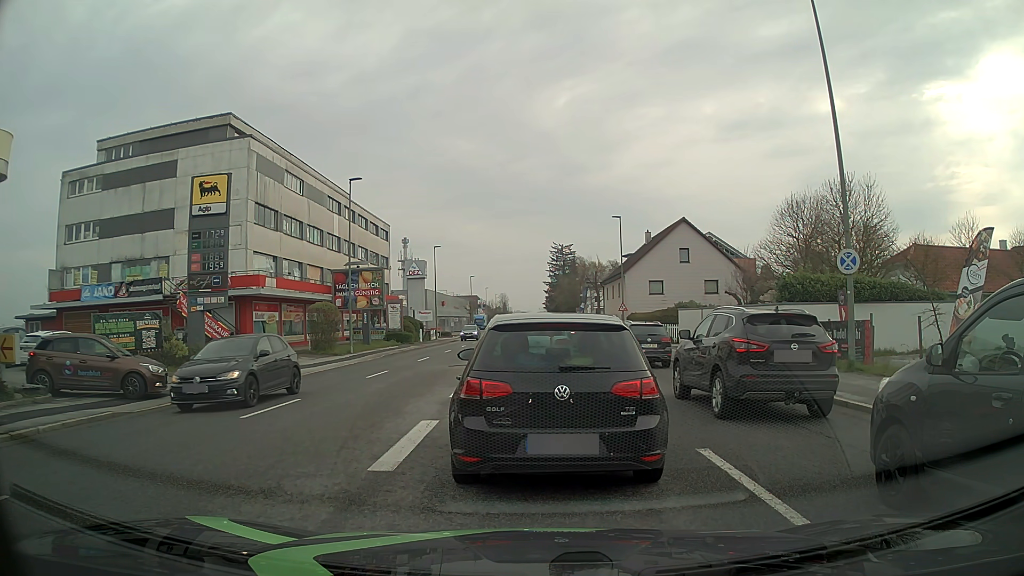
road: tertiary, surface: asphalt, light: Day
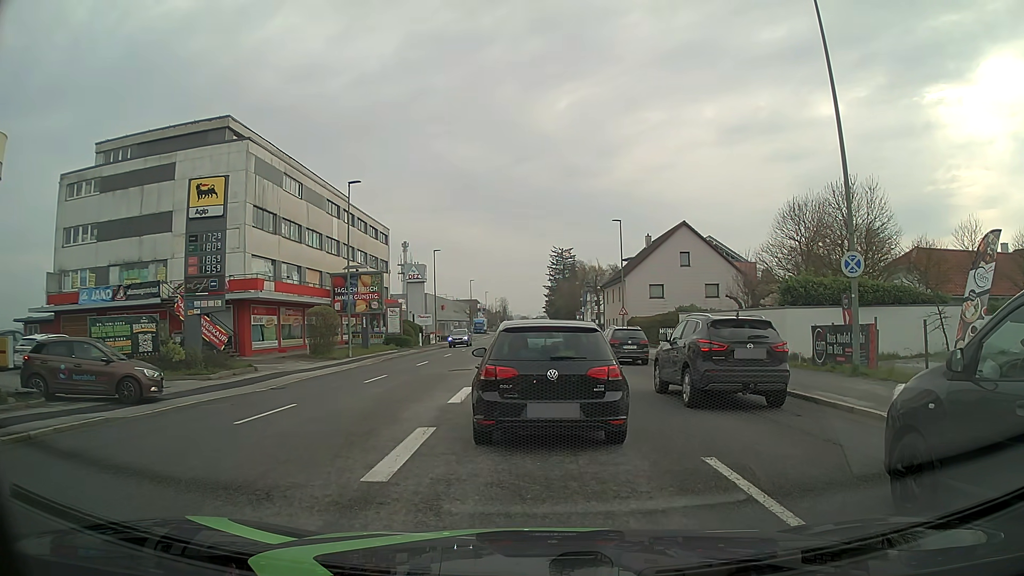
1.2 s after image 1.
(0.0, +0.3) m; 0°
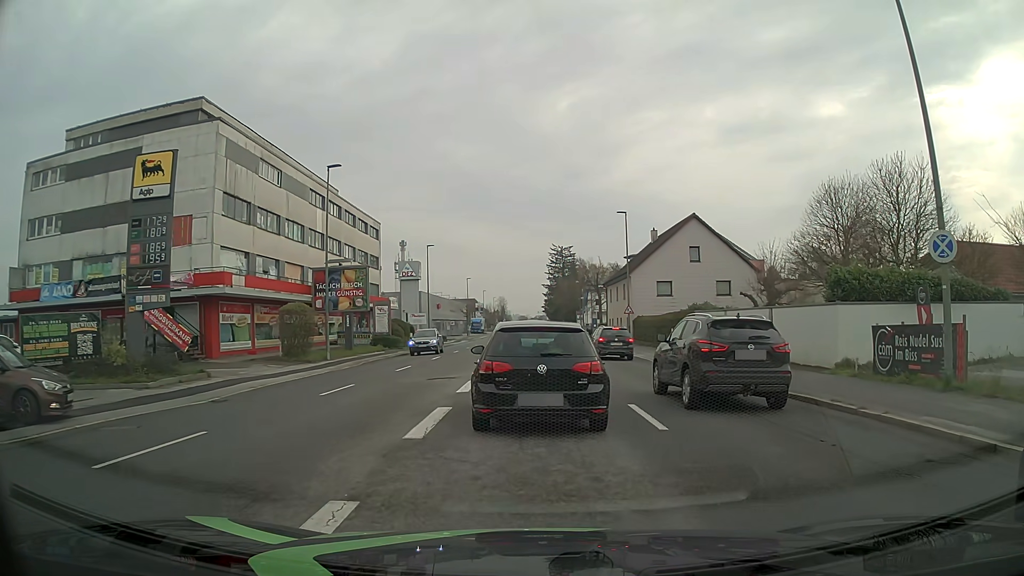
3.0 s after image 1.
(+0.1, +4.3) m; +2°
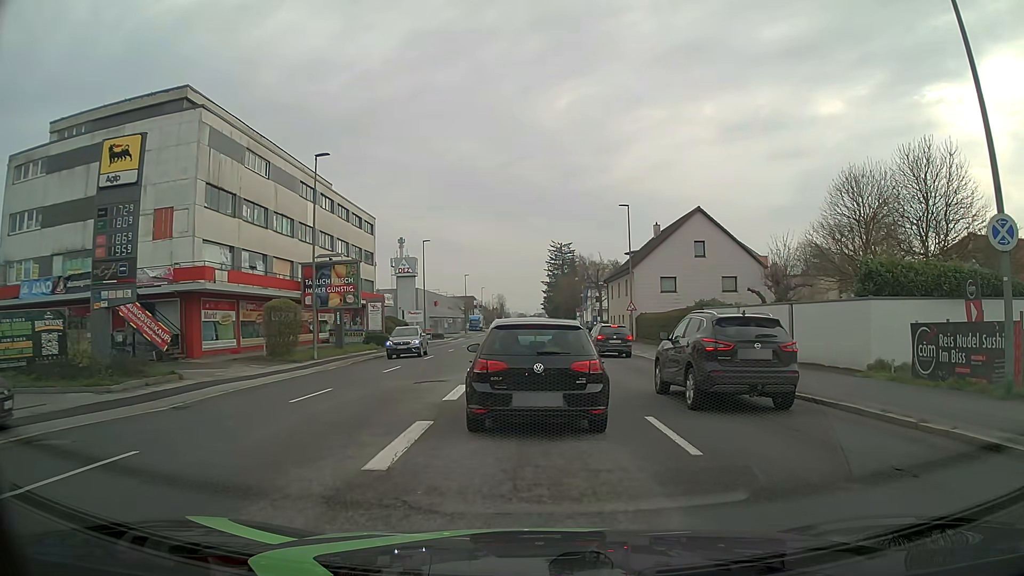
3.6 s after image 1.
(0.0, +1.9) m; 0°
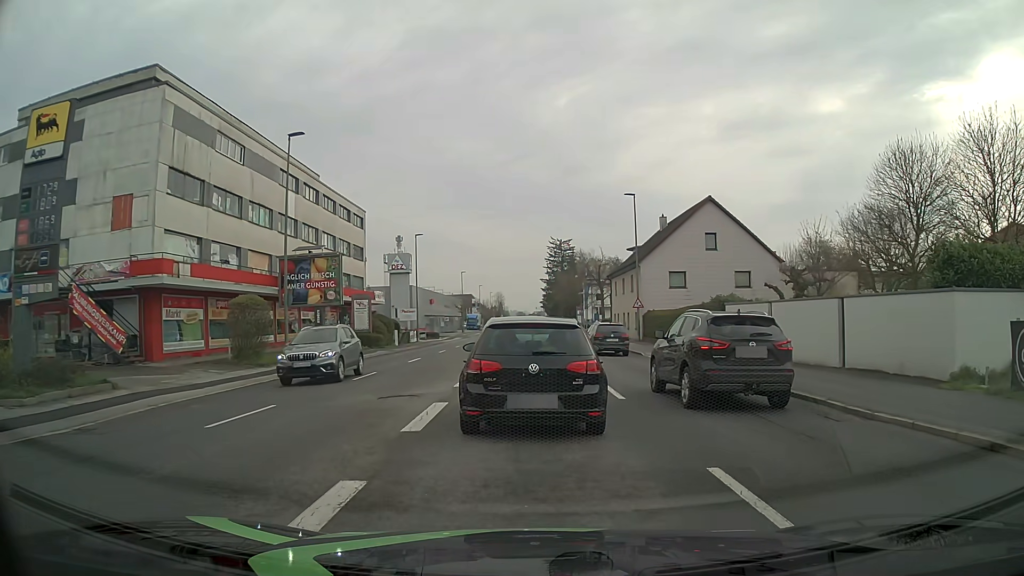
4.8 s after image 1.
(0.0, +3.7) m; 0°
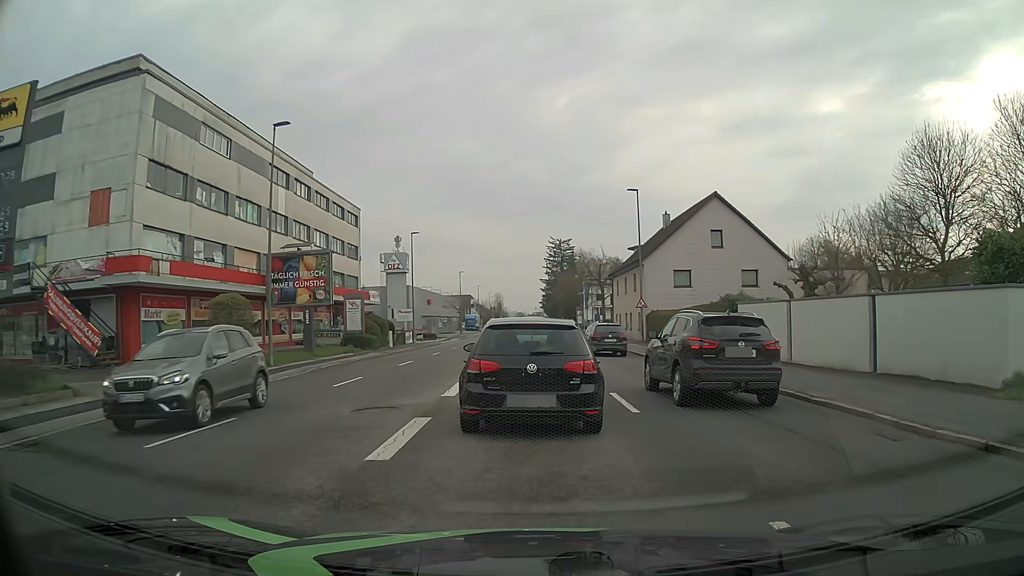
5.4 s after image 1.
(0.0, +1.8) m; -1°
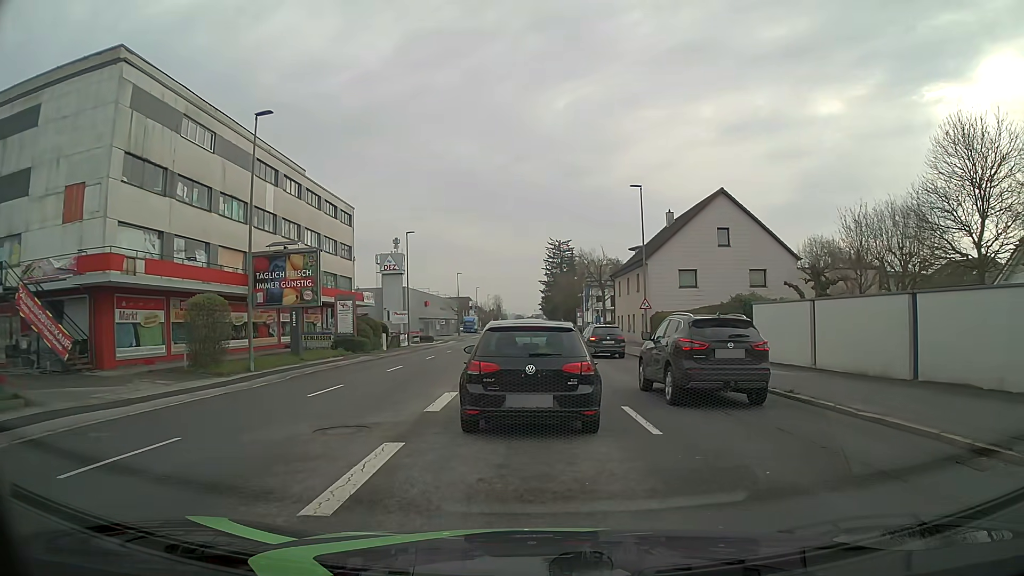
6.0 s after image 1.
(0.0, +2.0) m; +1°
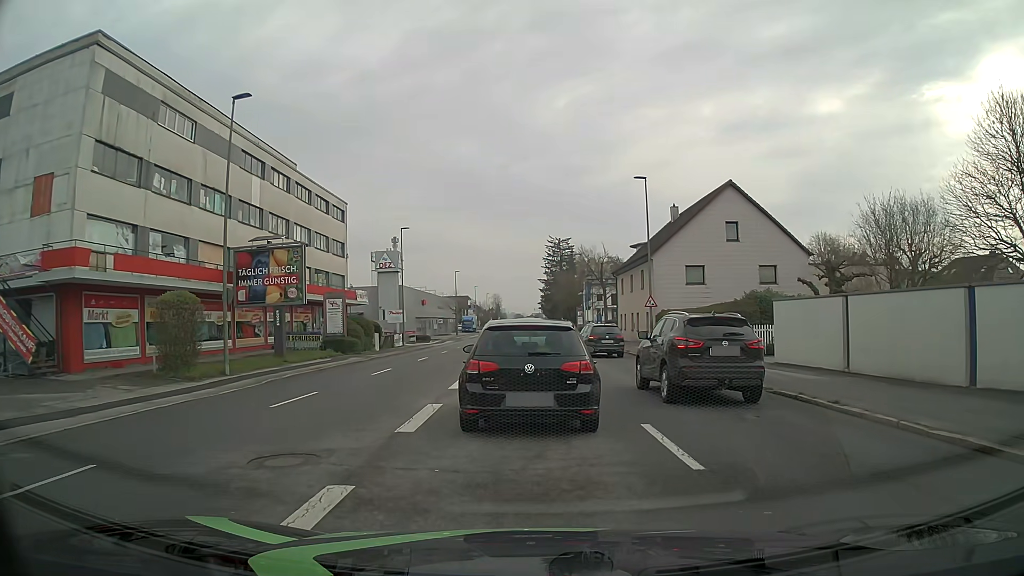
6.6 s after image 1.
(0.0, +2.2) m; 0°
(0, +10) (-1, +20) (-1, +30) (-1, +40) (-1, +50) (-1, +60) (-1, +70) (-2, +80) (-2, +90) (-2, +100) m
